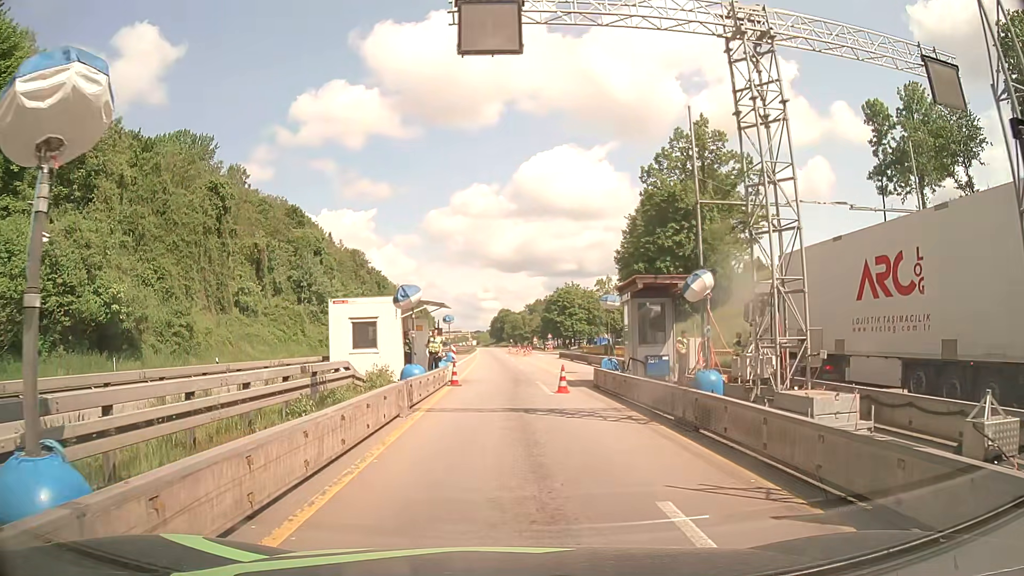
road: motorway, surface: asphalt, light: Day
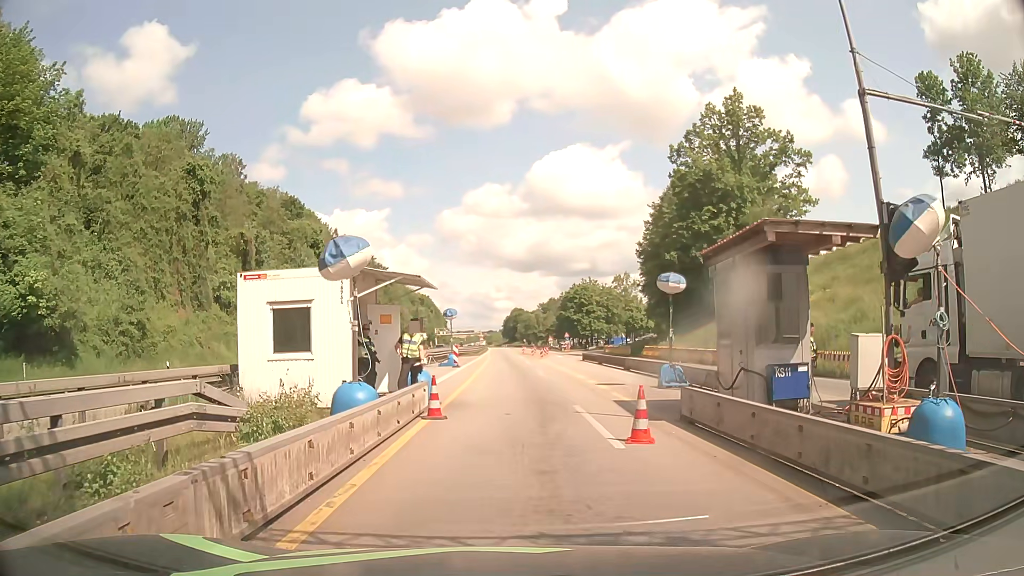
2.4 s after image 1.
(-0.1, +9.1) m; -2°
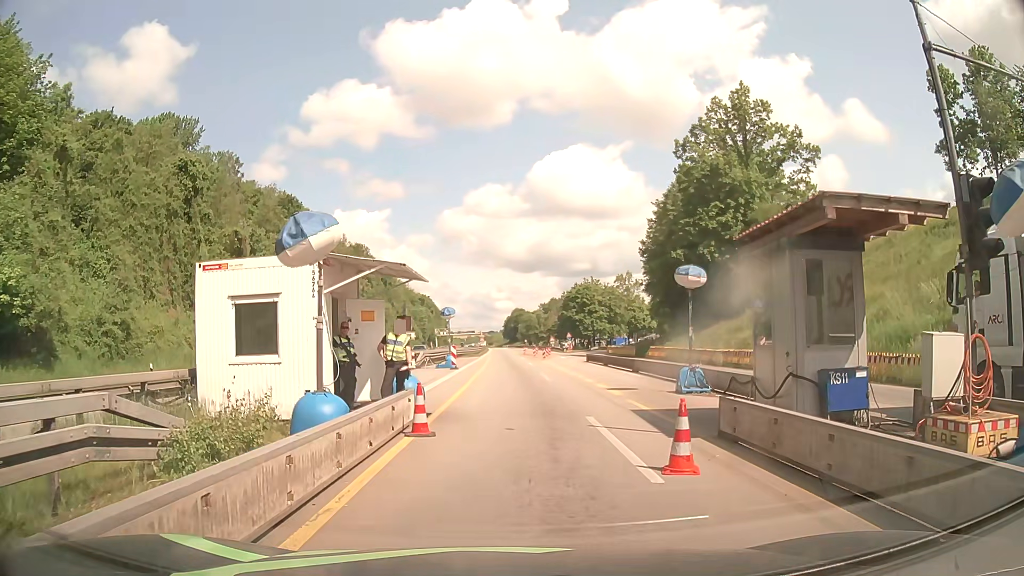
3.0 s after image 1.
(0.0, +2.1) m; +1°
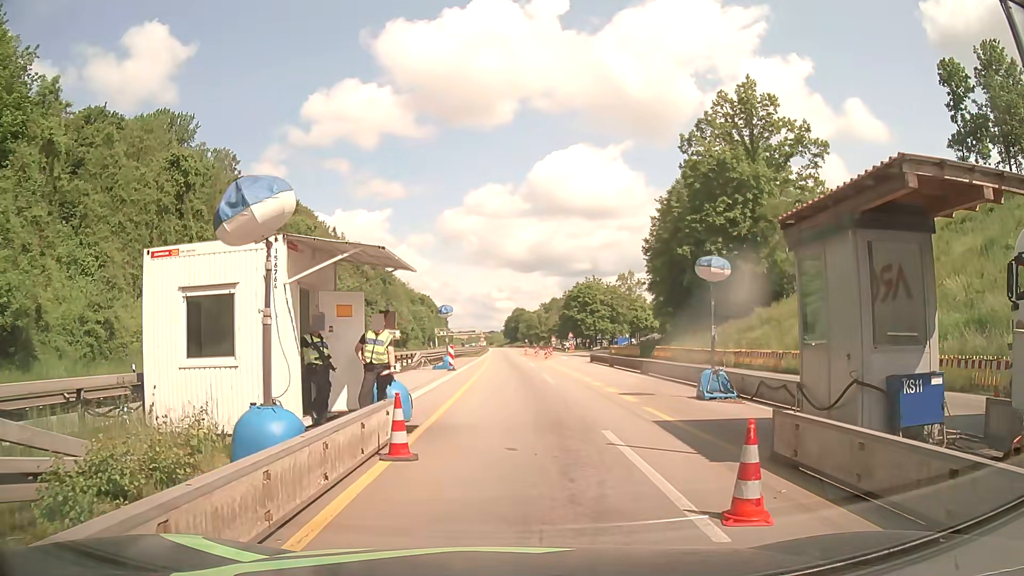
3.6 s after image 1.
(0.0, +2.0) m; -1°
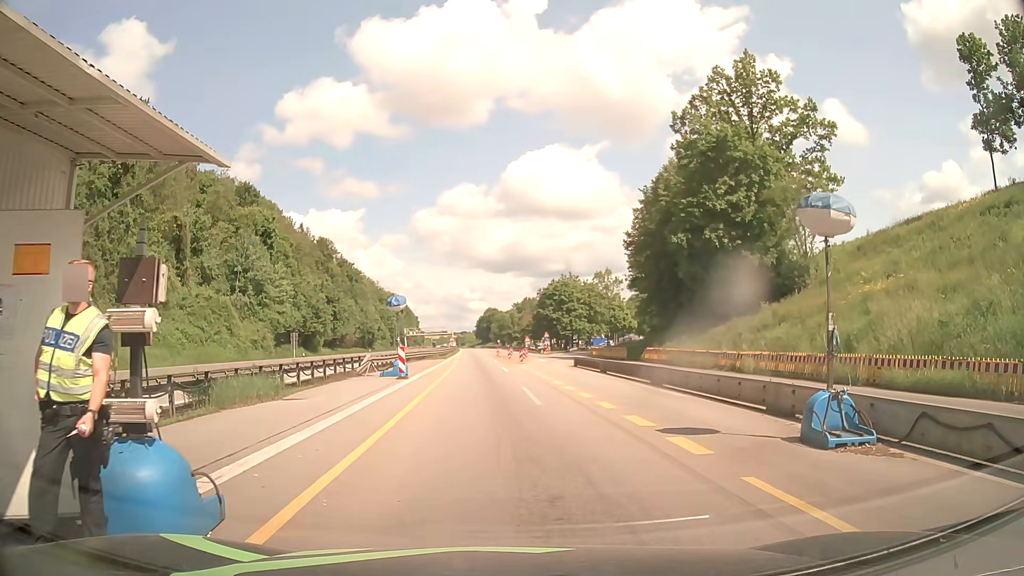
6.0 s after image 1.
(+0.2, +7.6) m; +2°
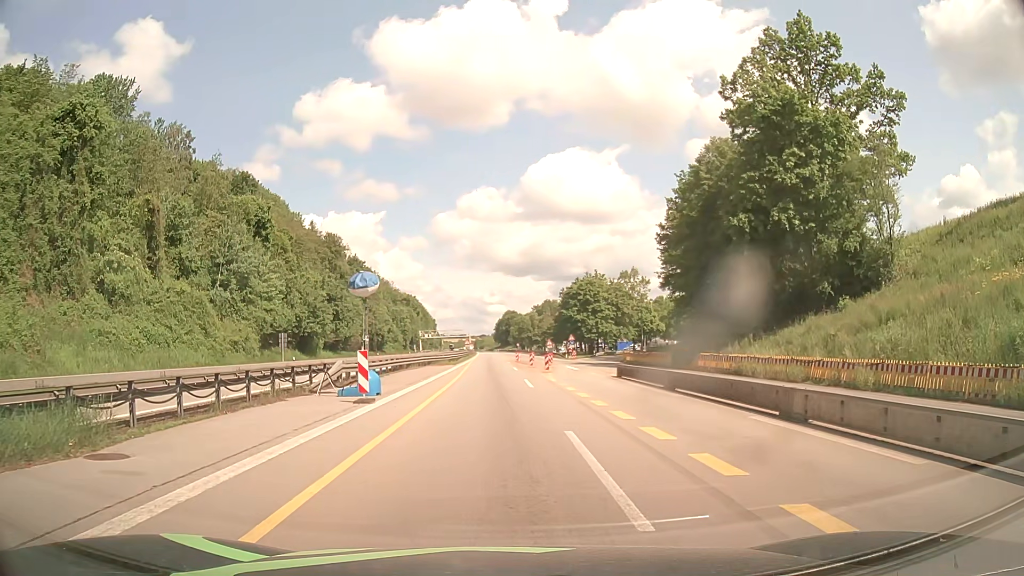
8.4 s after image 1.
(+0.1, +10.3) m; 0°
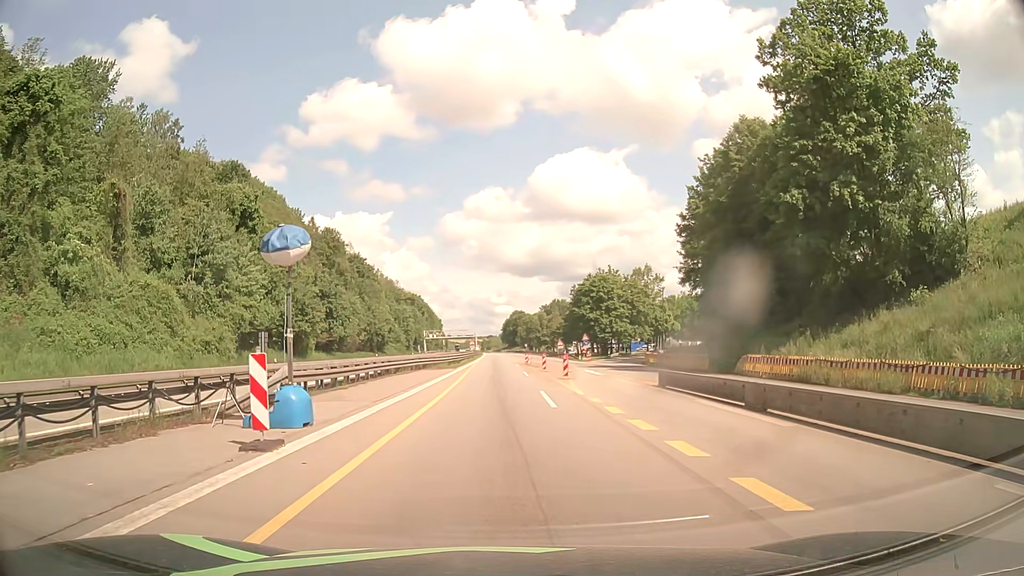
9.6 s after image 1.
(-0.1, +7.7) m; -1°
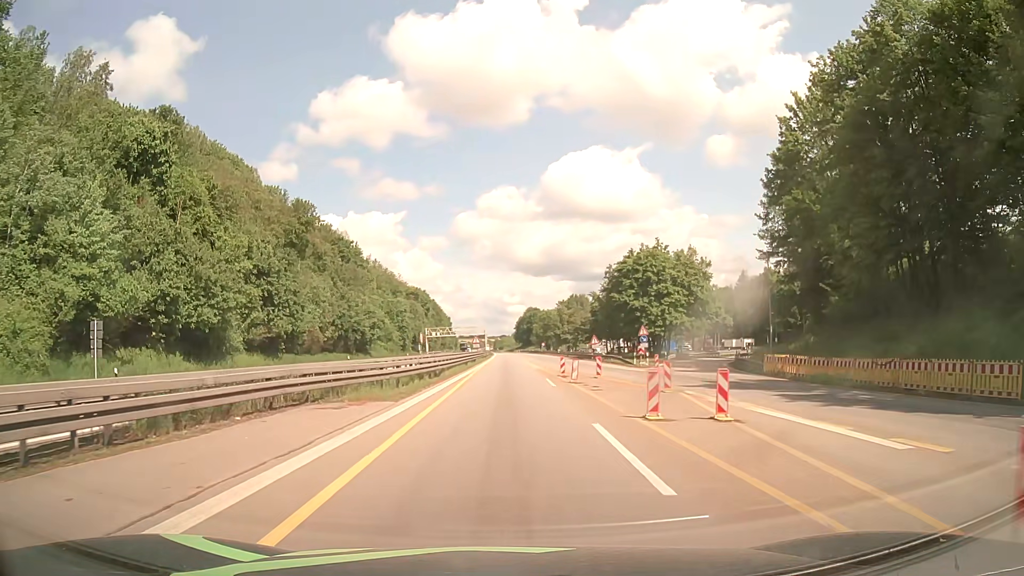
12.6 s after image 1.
(-0.2, +28.0) m; -1°
